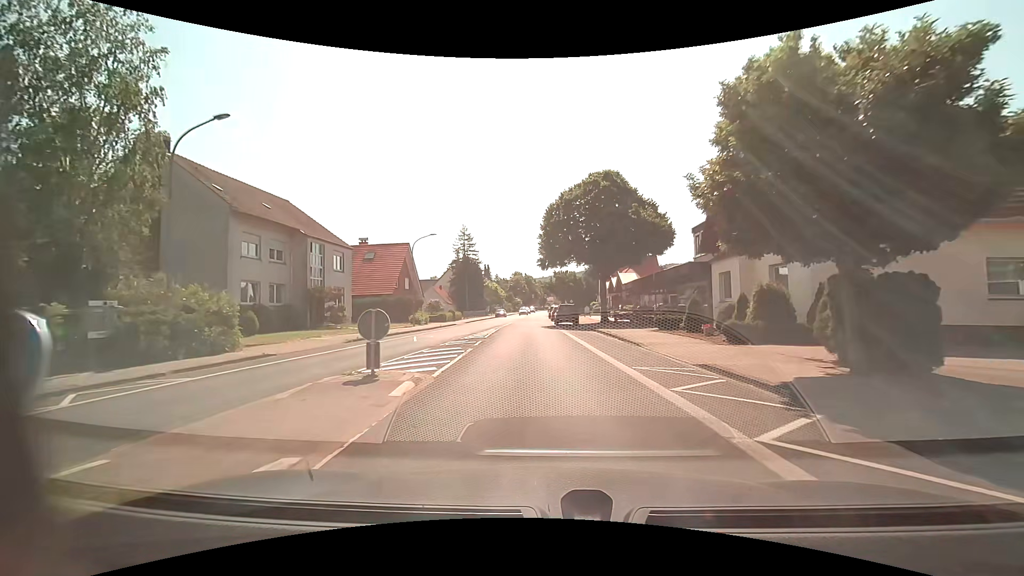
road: tertiary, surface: asphalt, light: Day
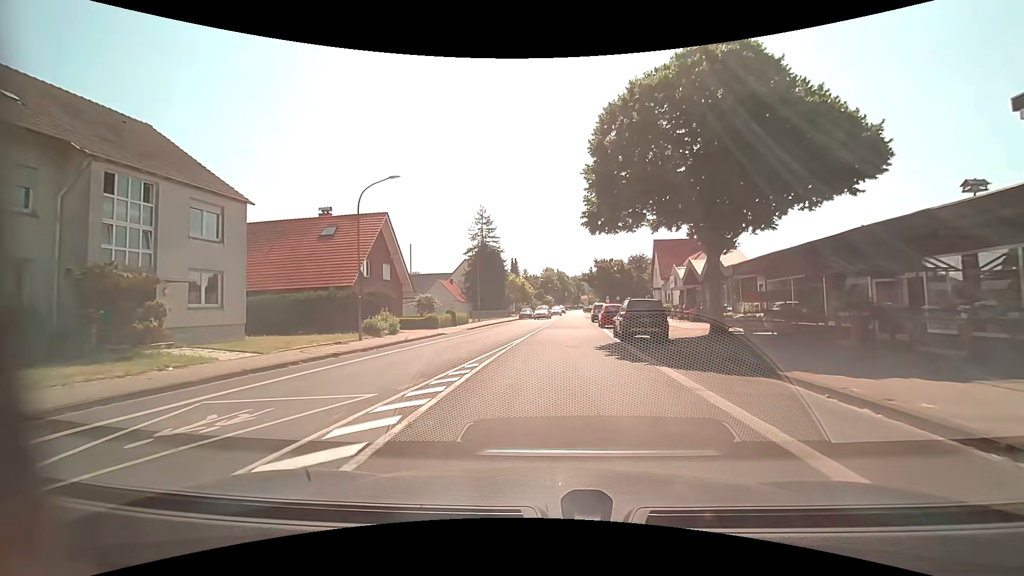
(-0.6, +19.1) m; -3°
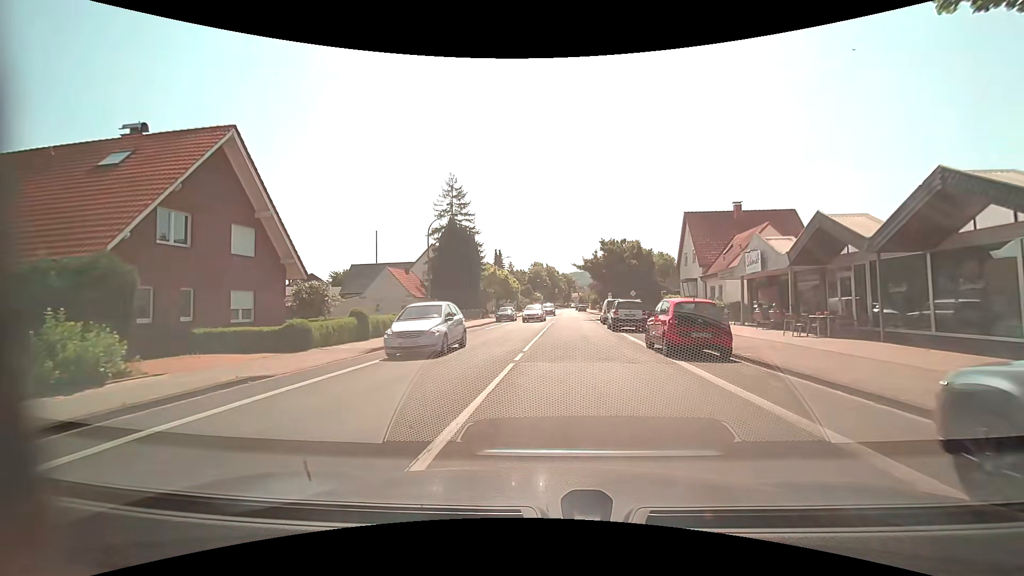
(-0.1, +18.8) m; +1°
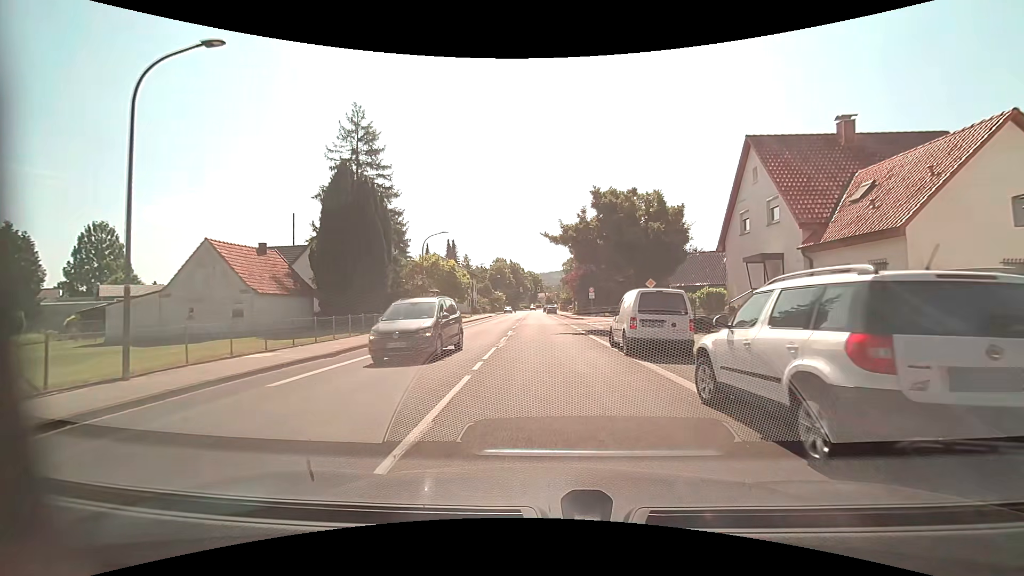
(+0.8, +22.1) m; +4°
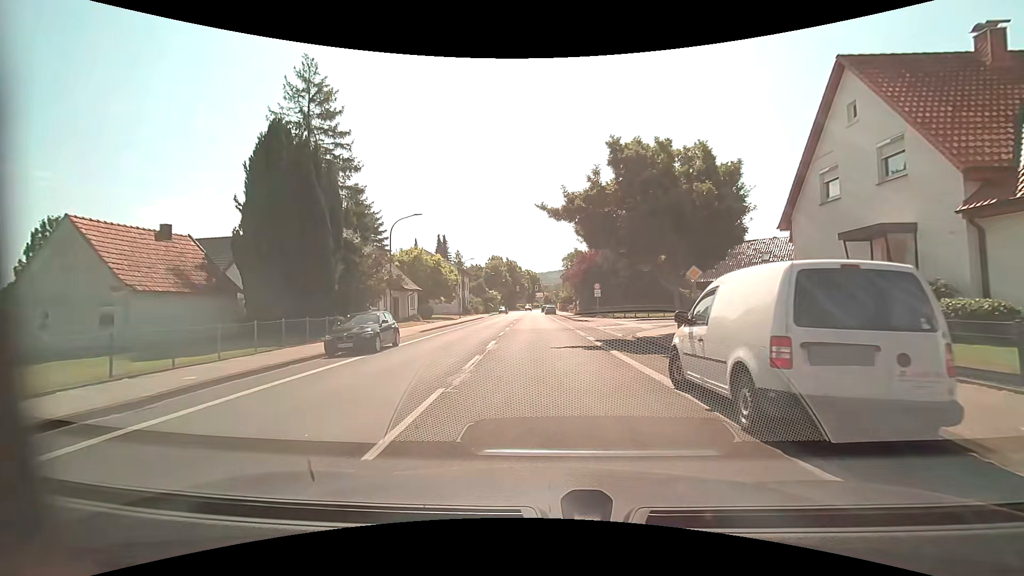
(0.0, +8.2) m; +1°
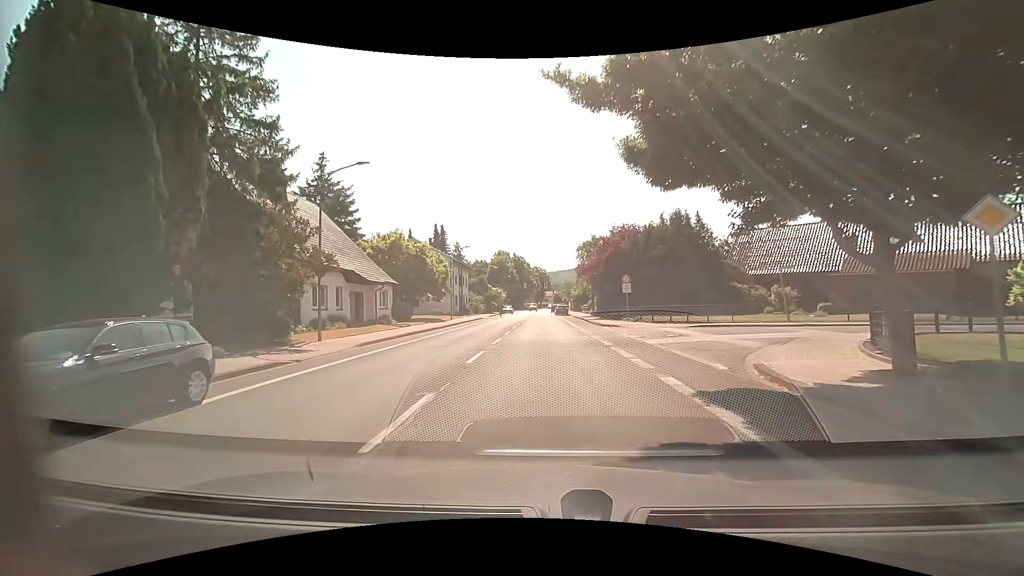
(-0.2, +11.9) m; -2°
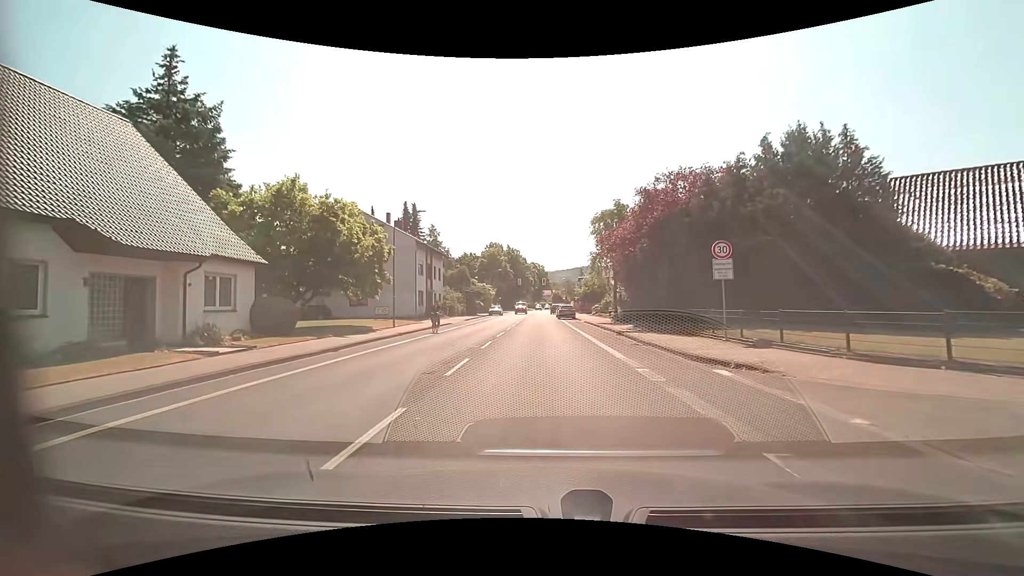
(+0.1, +19.8) m; 0°
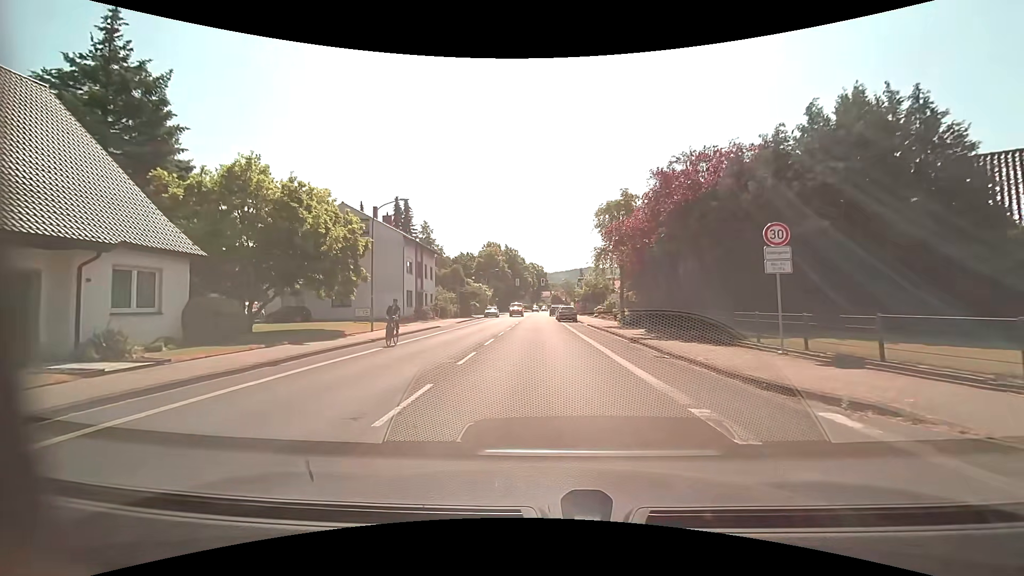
(0.0, +4.0) m; +1°
(0, +10) (0, +20) (0, +30) (-1, +40) (-1, +50) (-1, +60) (-2, +70) (-2, +80) (-2, +90) (-1, +100) m
